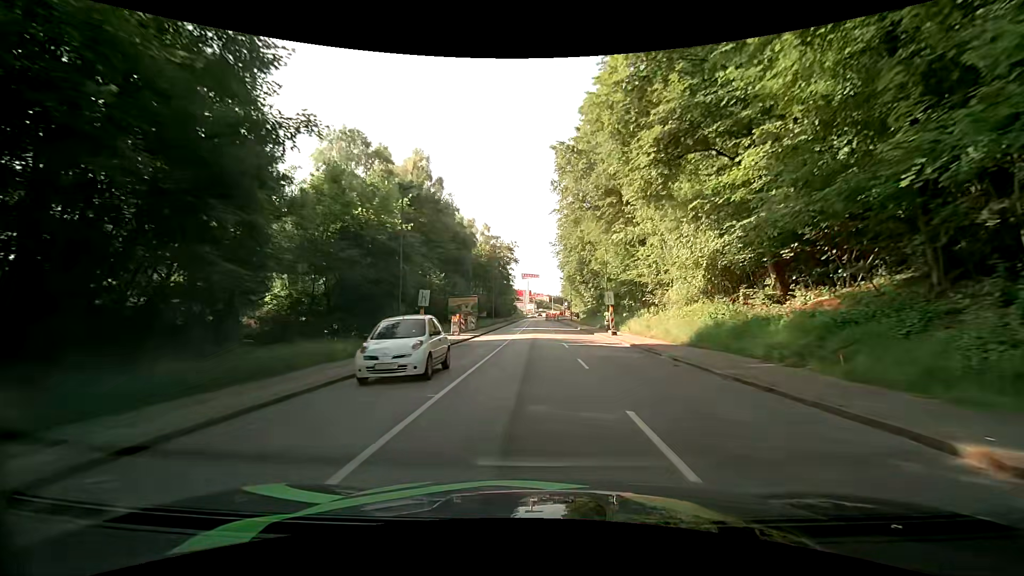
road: tertiary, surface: asphalt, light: Day
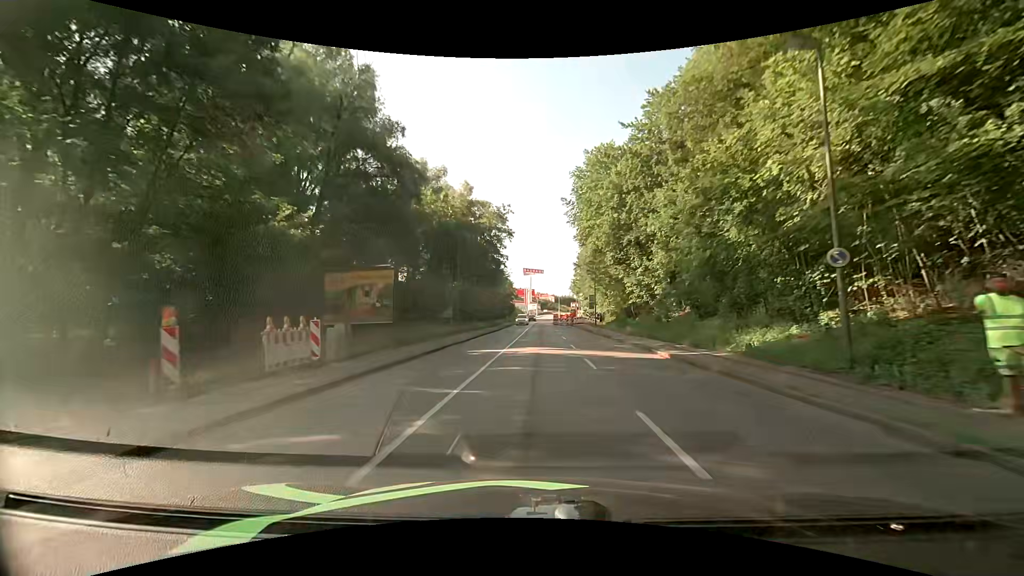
(+0.3, +35.9) m; 0°
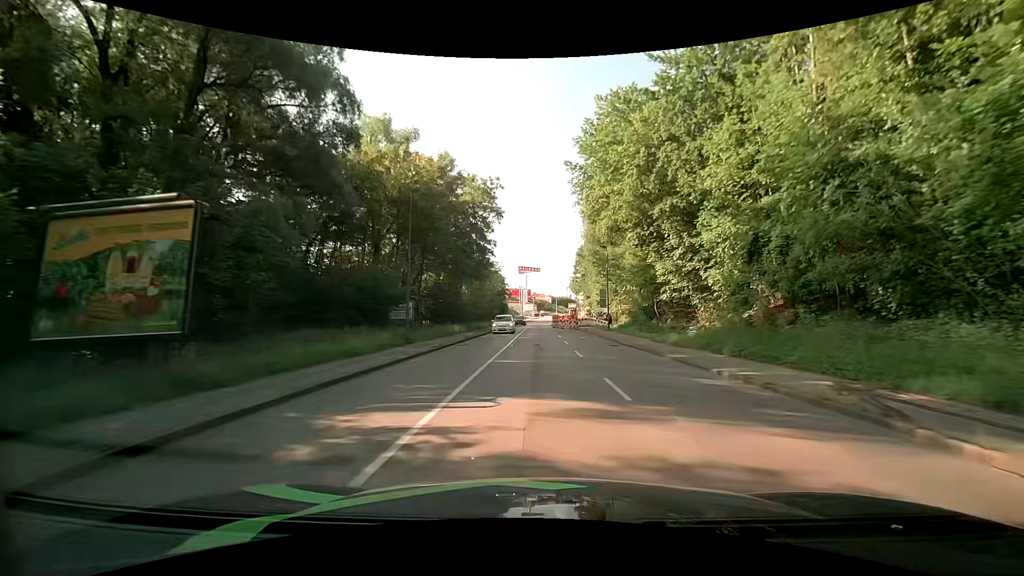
(+0.1, +14.1) m; +1°
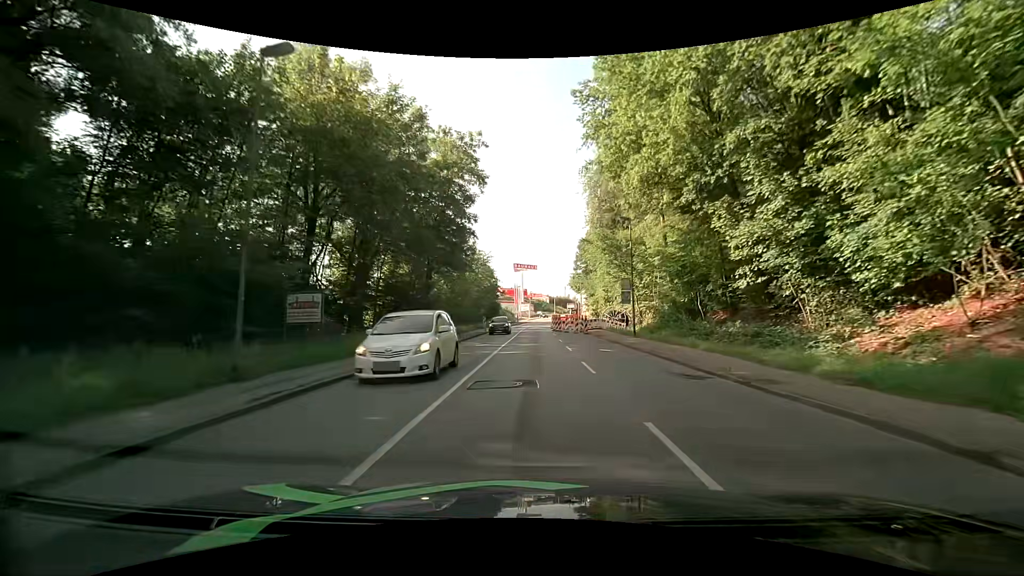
(0.0, +14.0) m; 0°
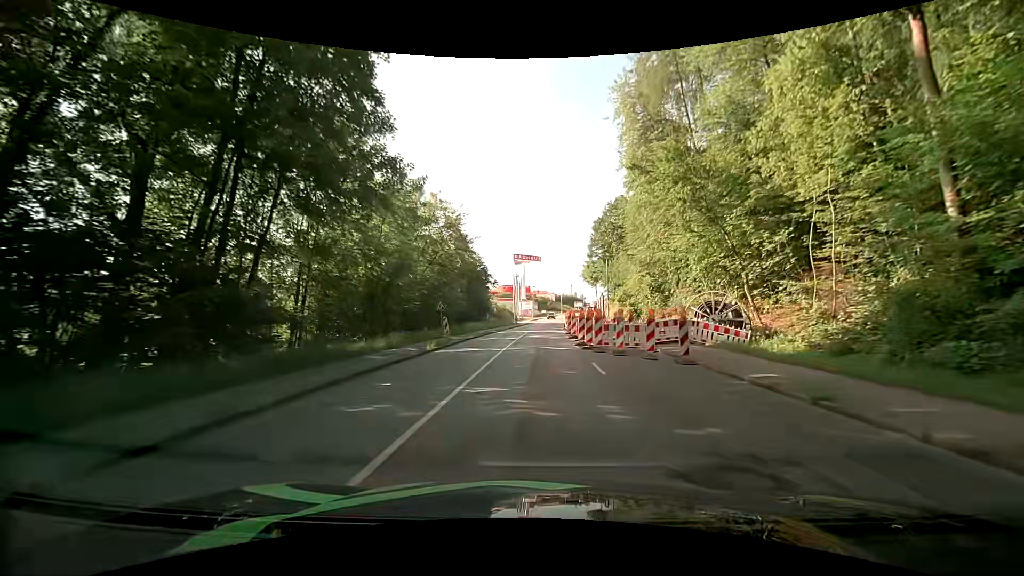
(-0.2, +27.7) m; -1°
